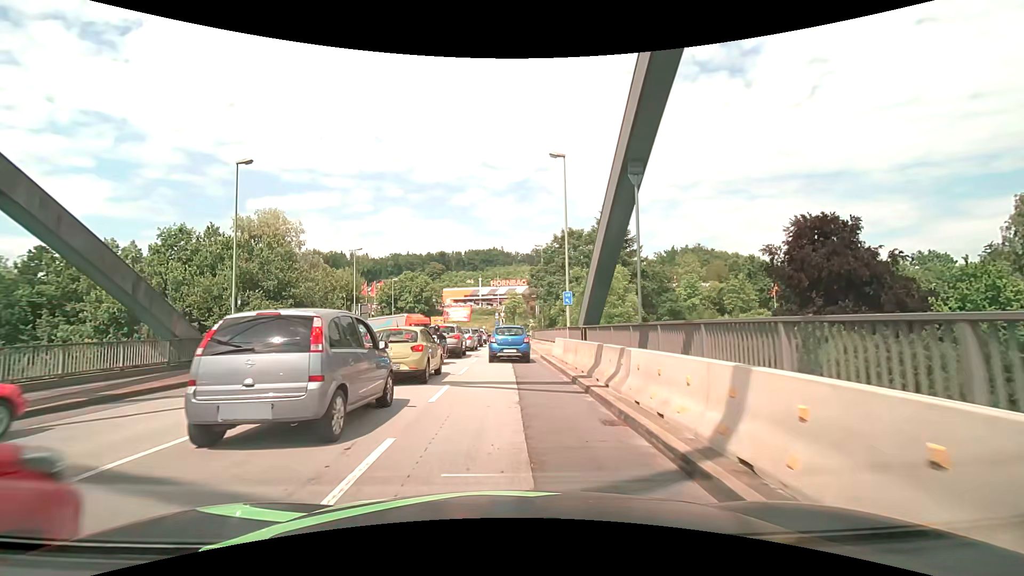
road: primary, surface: asphalt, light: Day
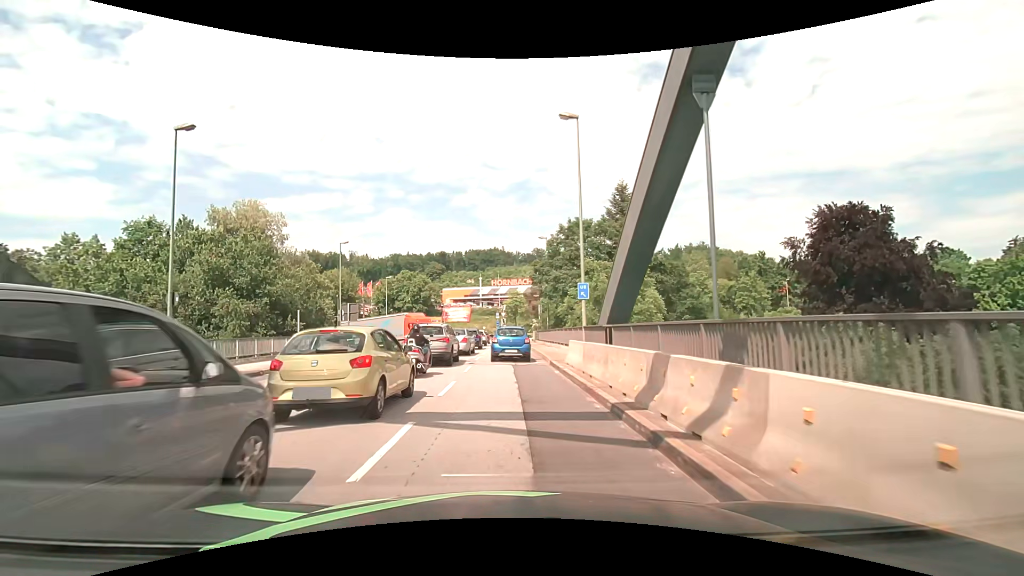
(0.0, +4.8) m; 0°
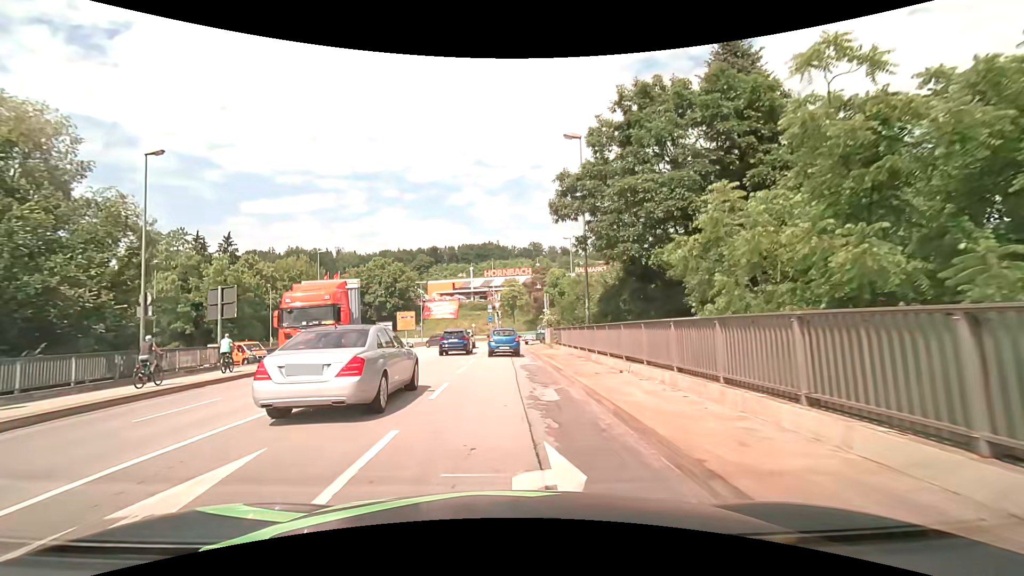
(-0.1, +24.7) m; 0°
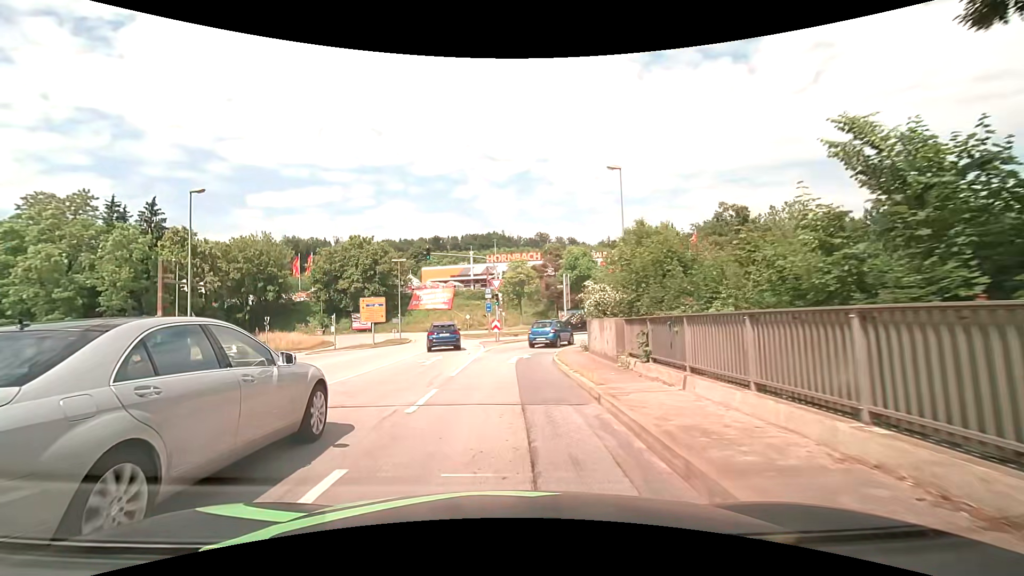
(0.0, +20.1) m; -1°
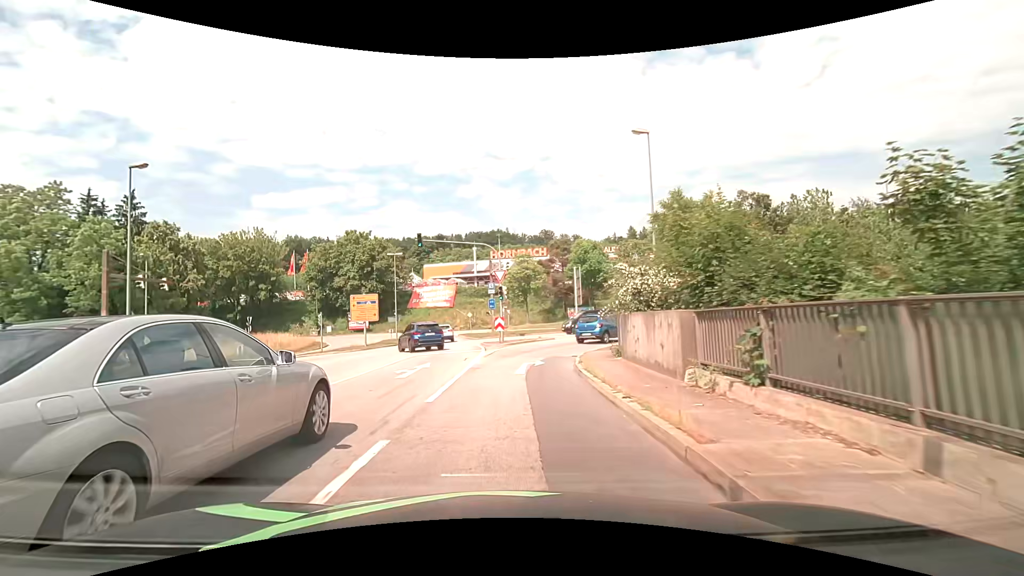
(0.0, +5.0) m; 0°
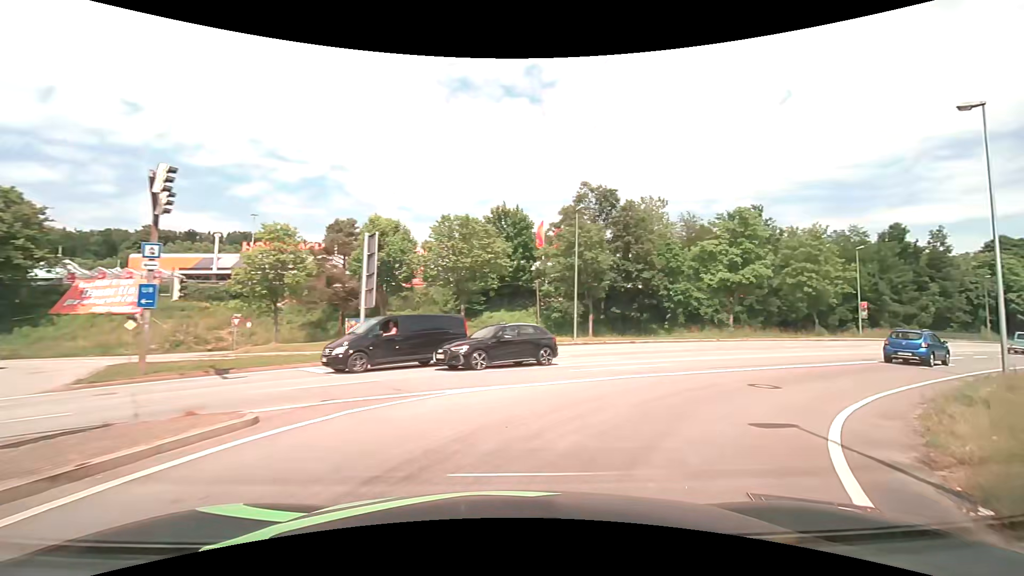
(+2.3, +23.9) m; +24°
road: primary_link
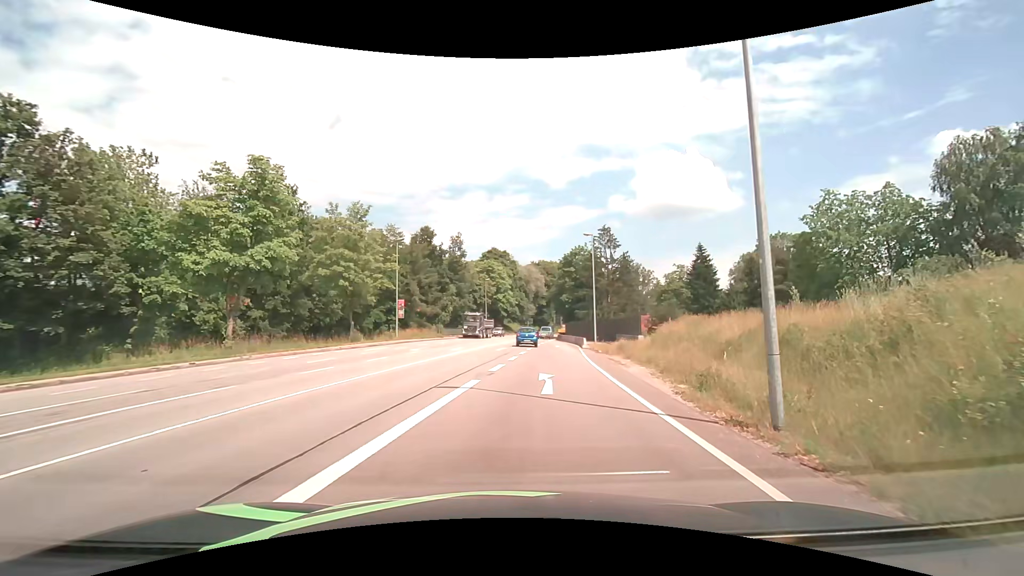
(+8.0, +15.5) m; +50°
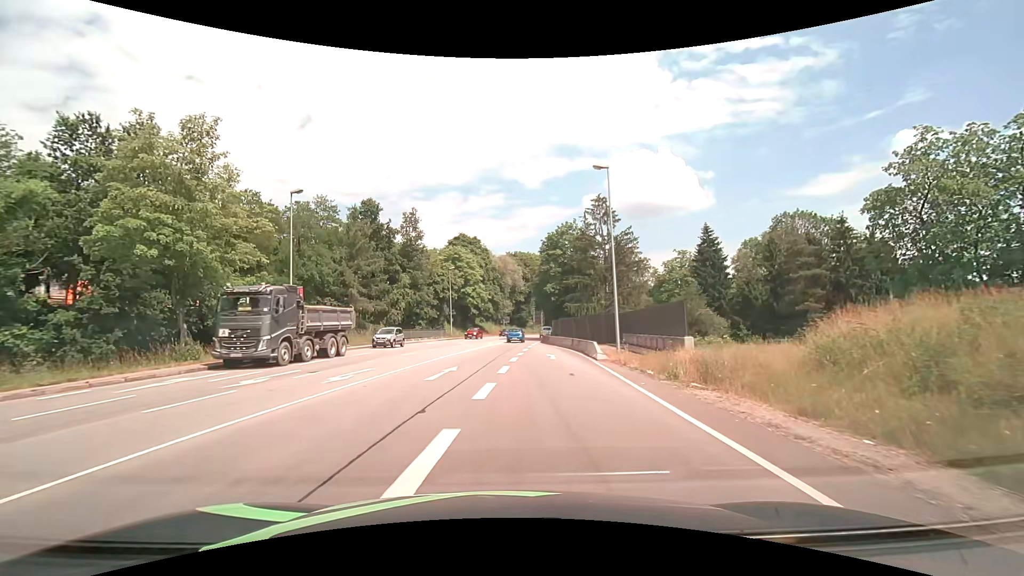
(+0.7, +18.4) m; +2°
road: primary
